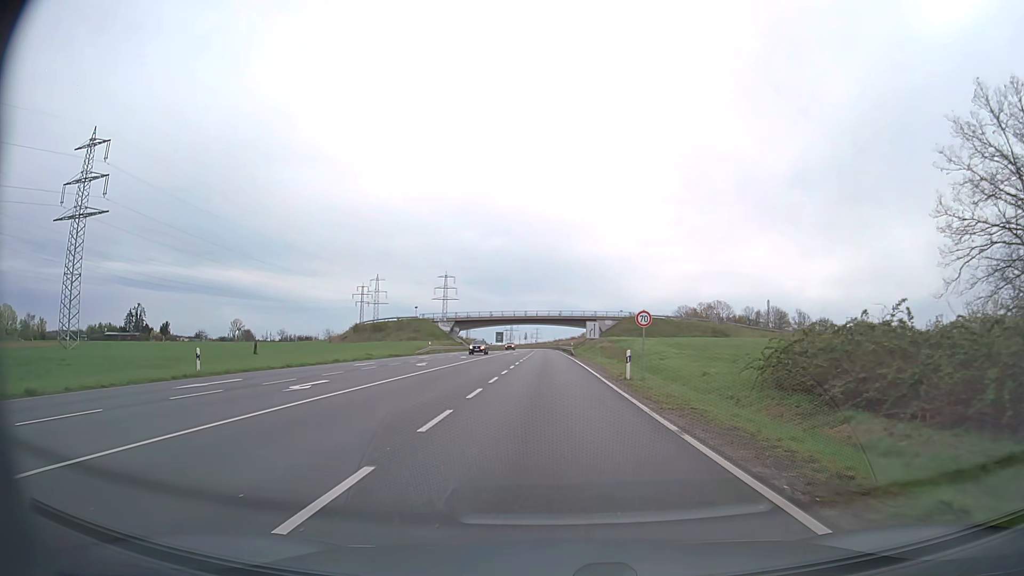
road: primary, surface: asphalt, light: Day
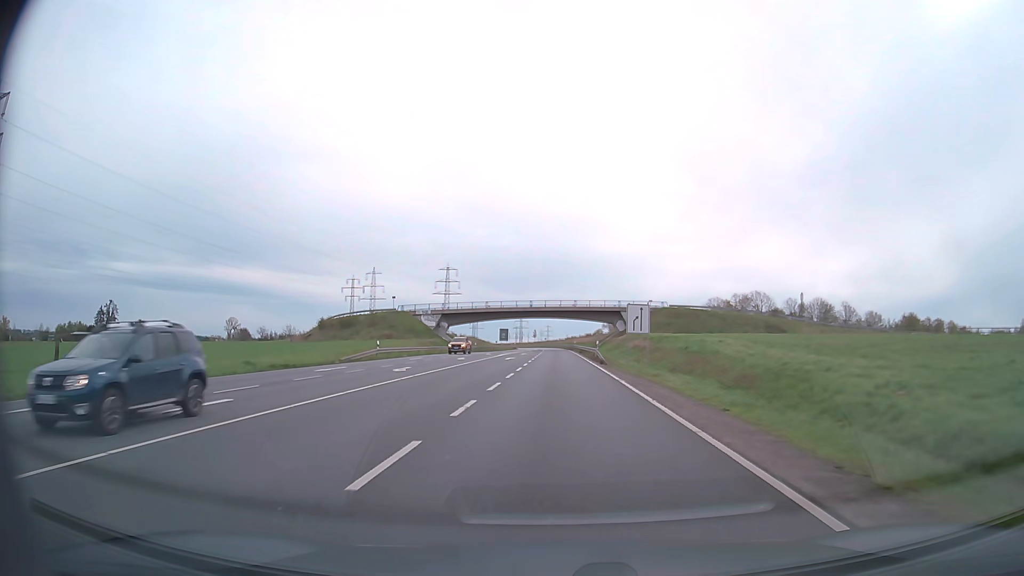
(-0.2, +28.7) m; -1°
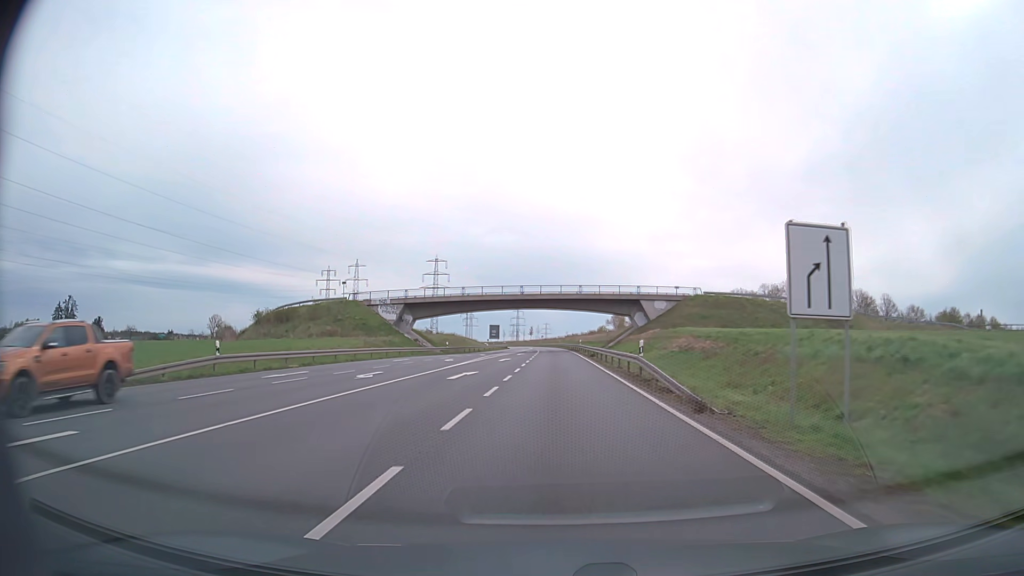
(0.0, +26.3) m; 0°
(0, +10) (0, +20) (0, +30) (0, +40) (0, +50) (0, +60) (0, +70) (0, +80) (0, +90) (0, +100) m
